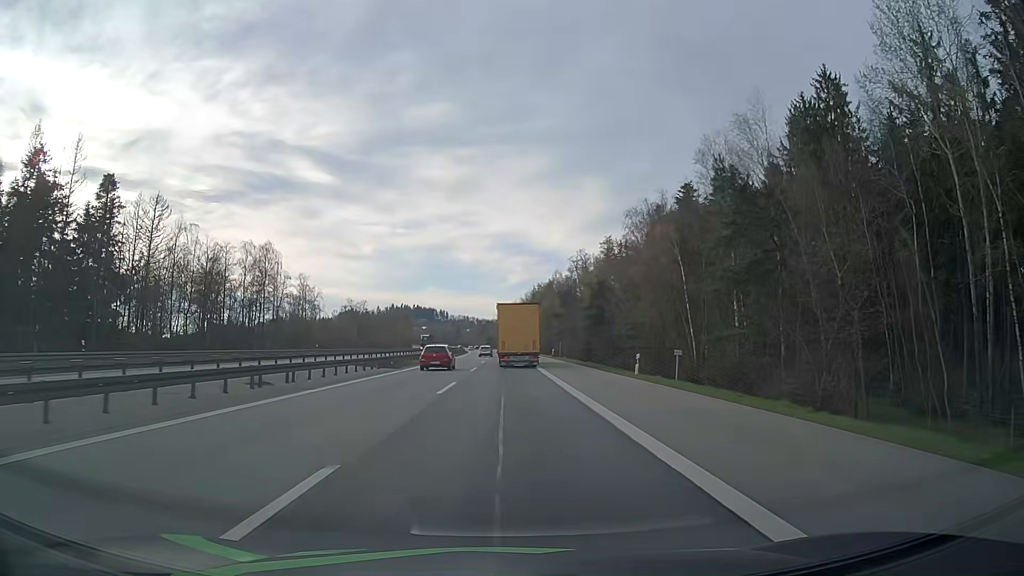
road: motorway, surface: asphalt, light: Day
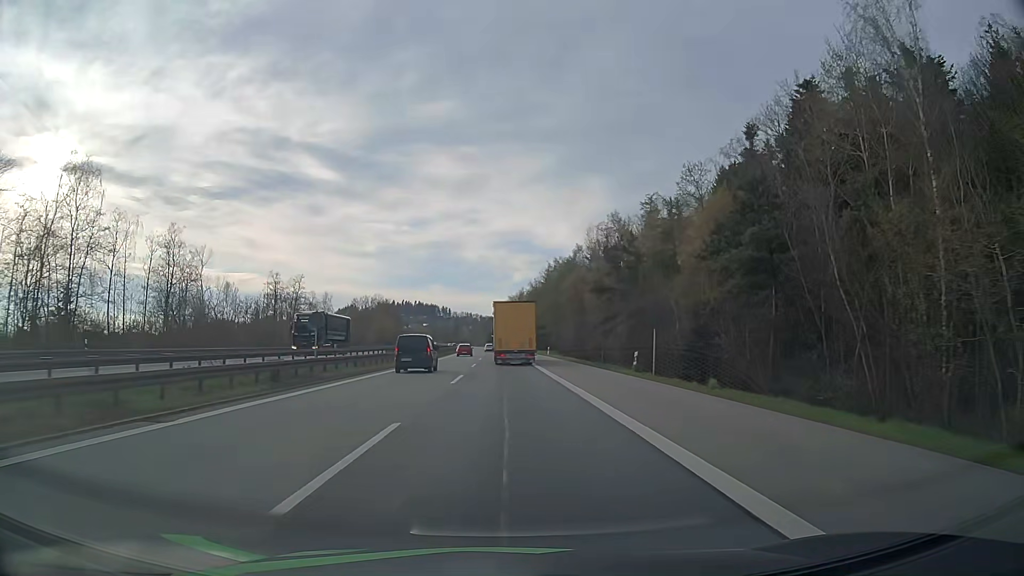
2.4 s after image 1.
(+0.1, +50.2) m; 0°
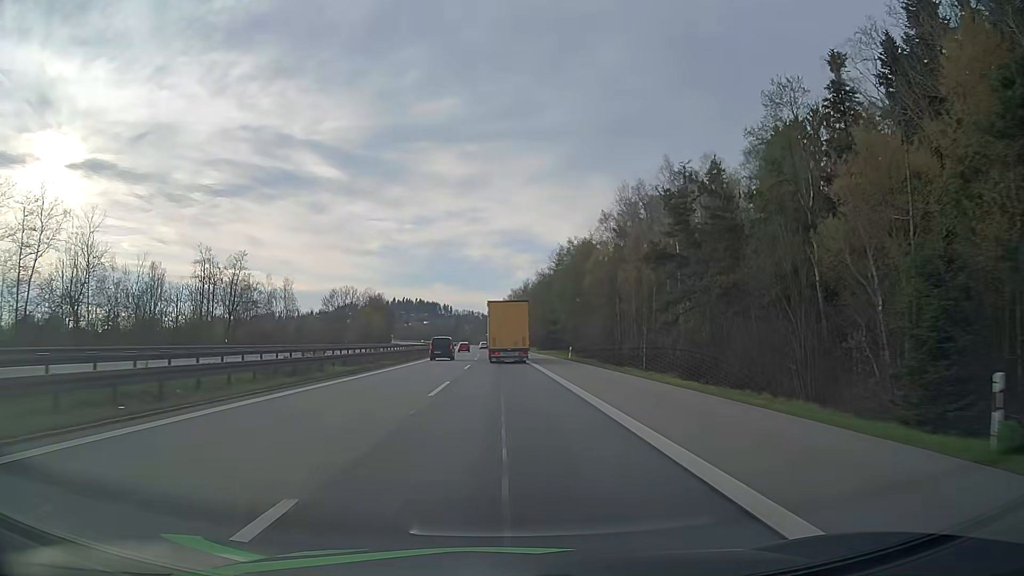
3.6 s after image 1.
(0.0, +24.1) m; 0°
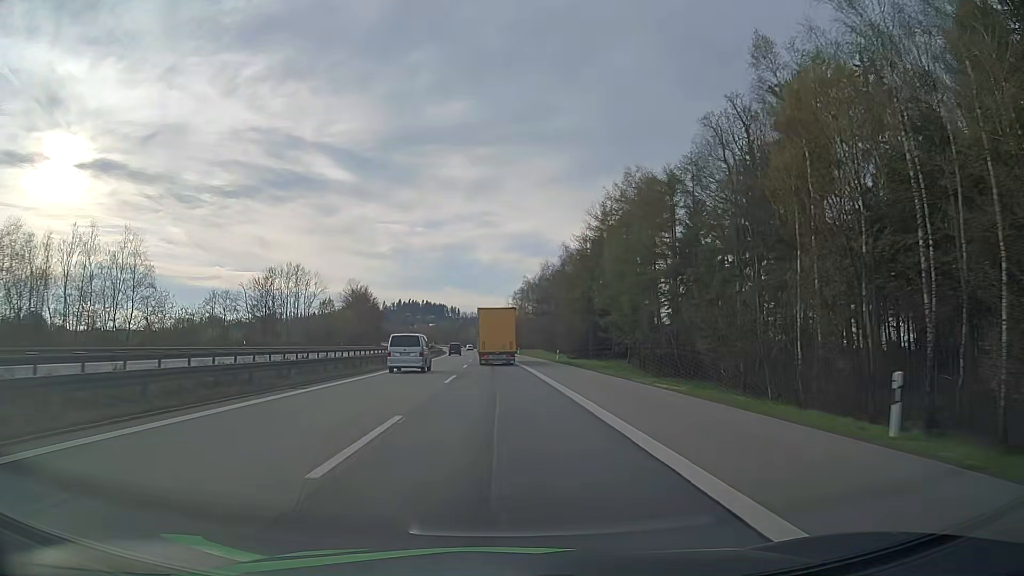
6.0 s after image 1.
(-0.6, +46.8) m; -1°
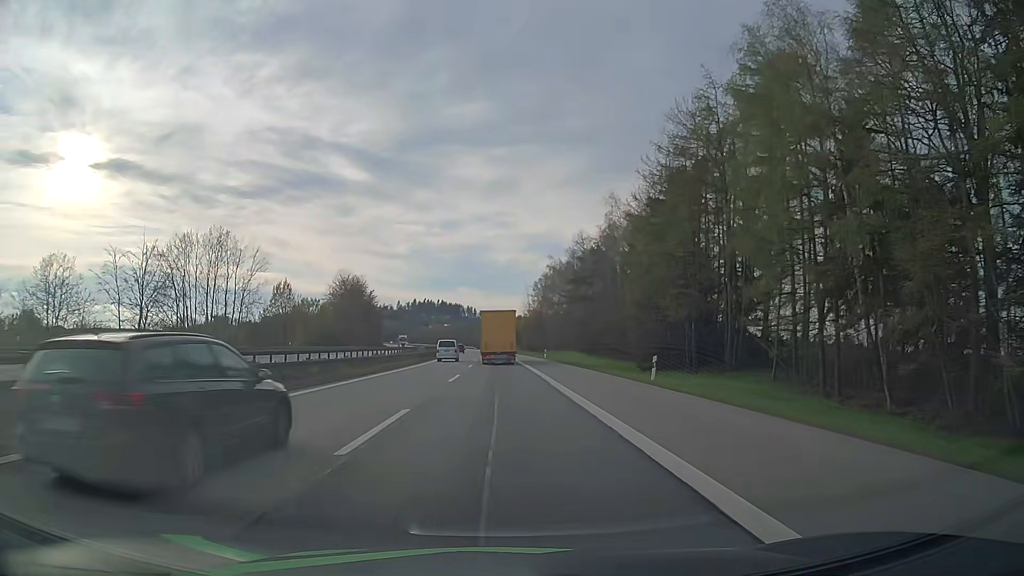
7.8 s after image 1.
(-0.2, +34.9) m; -1°
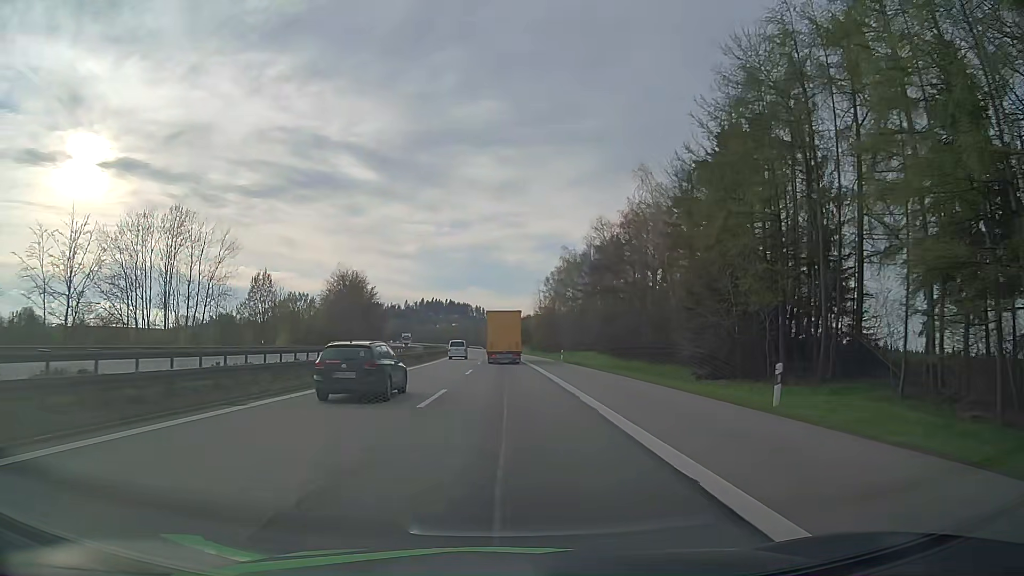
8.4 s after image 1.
(-0.1, +11.6) m; 0°
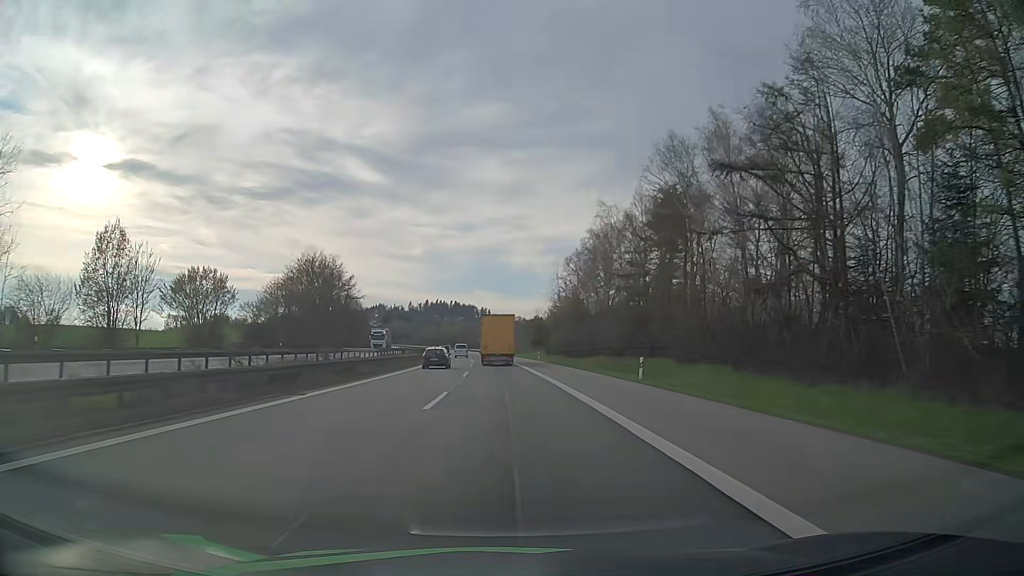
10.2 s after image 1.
(-0.4, +36.0) m; -1°
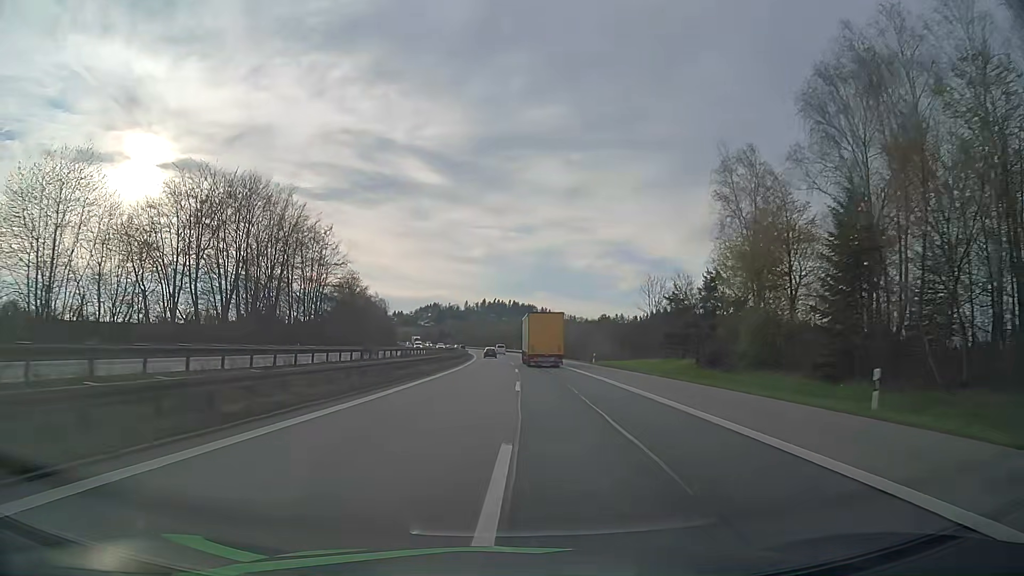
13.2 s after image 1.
(-2.3, +66.7) m; -5°
(0, +10) (0, +20) (0, +30) (-1, +40) (-1, +50) (-1, +60) (-1, +70) (-2, +80) (-2, +90) (-2, +100) m
